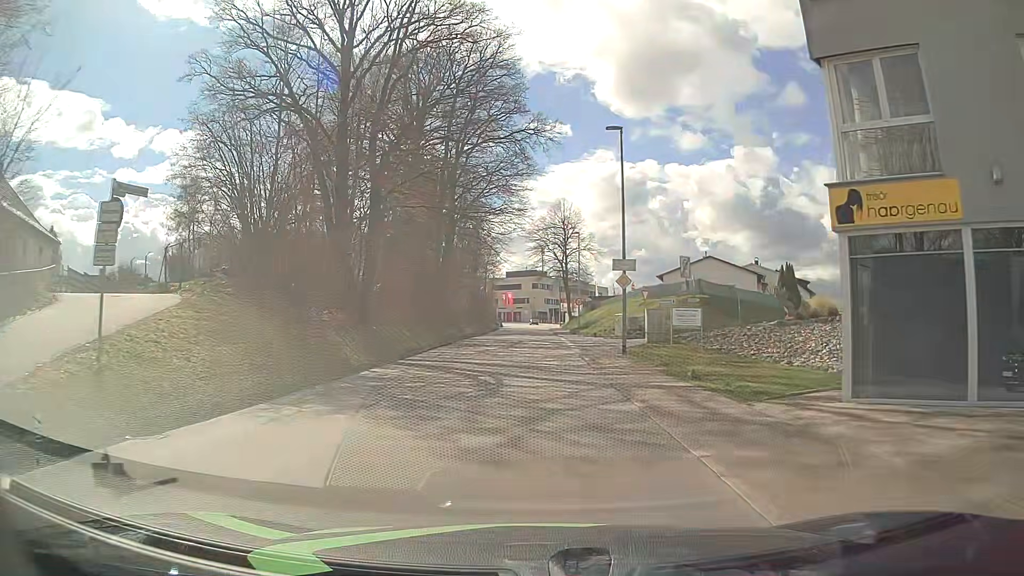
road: tertiary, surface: asphalt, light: Day
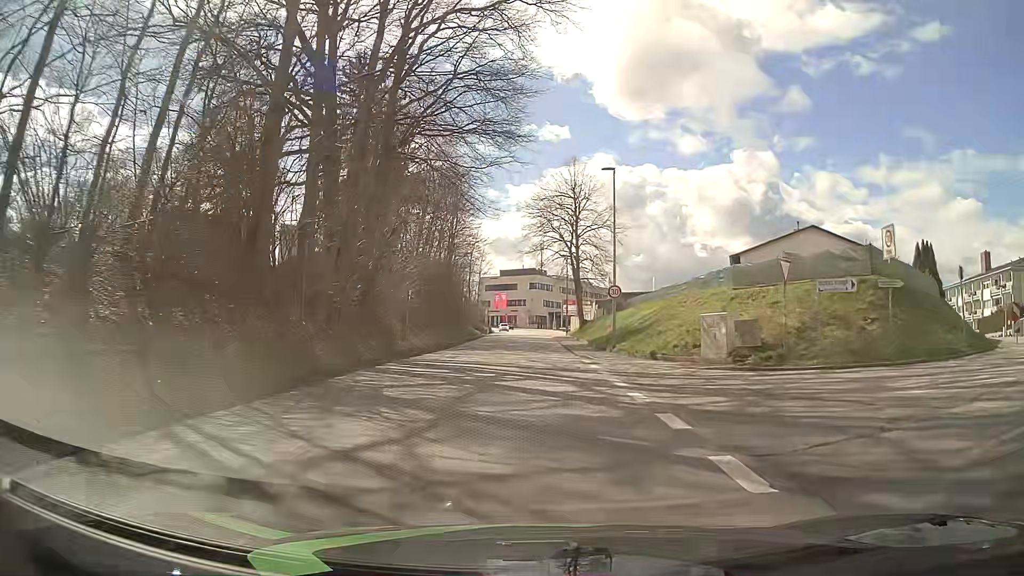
(+0.2, +23.9) m; 0°
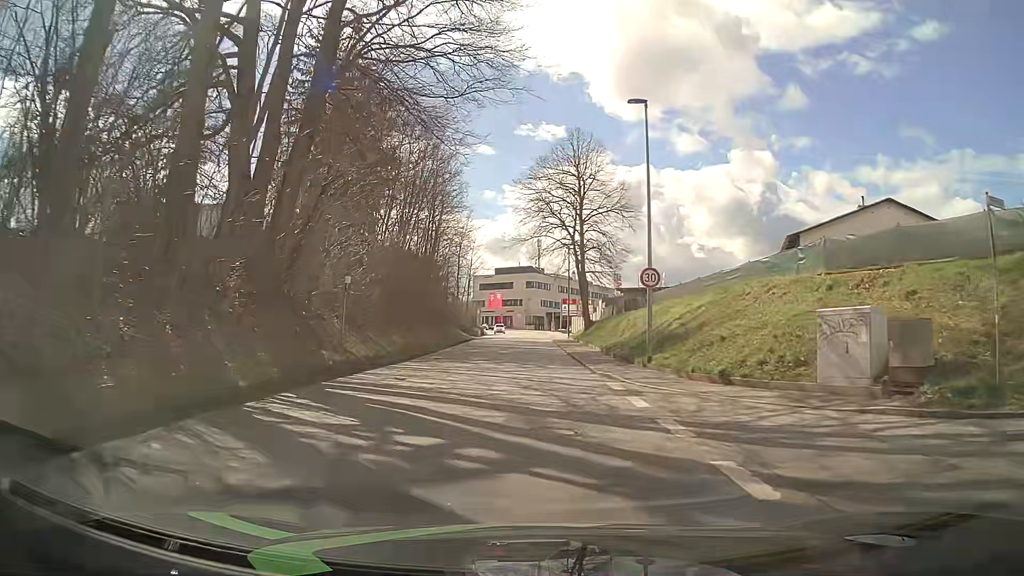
(+0.2, +9.5) m; +2°
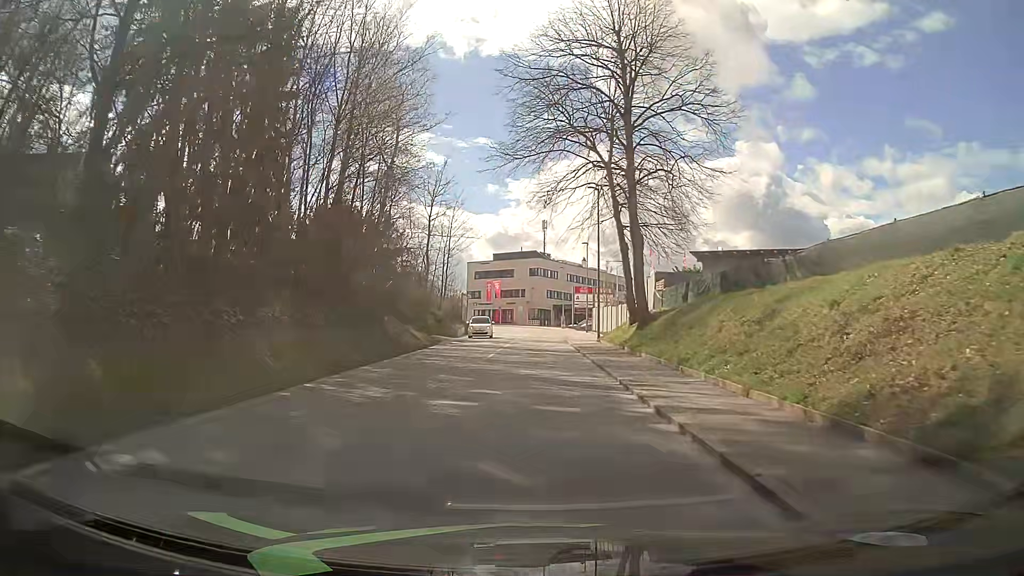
(-0.5, +24.0) m; -1°
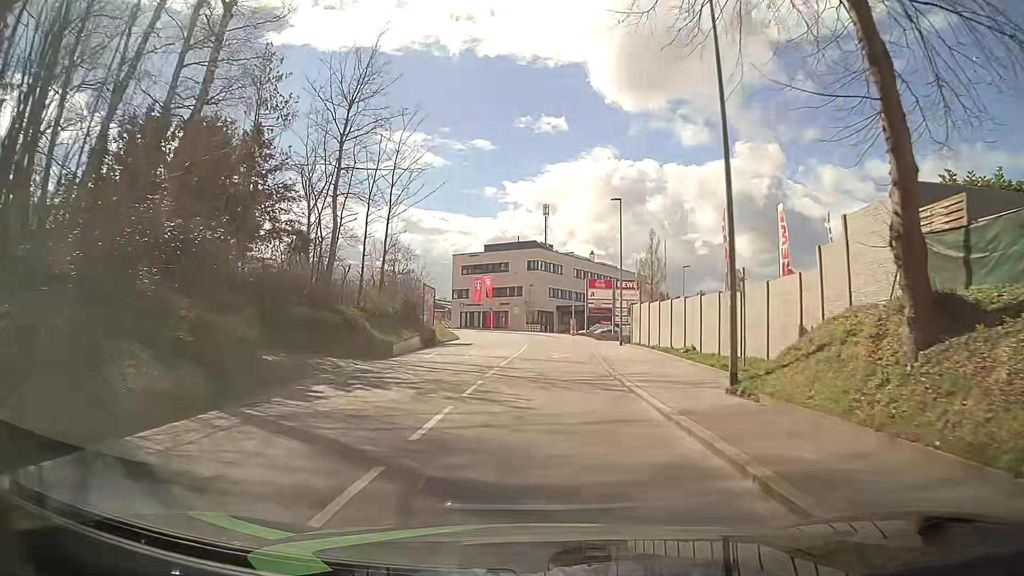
(-0.1, +24.1) m; -1°
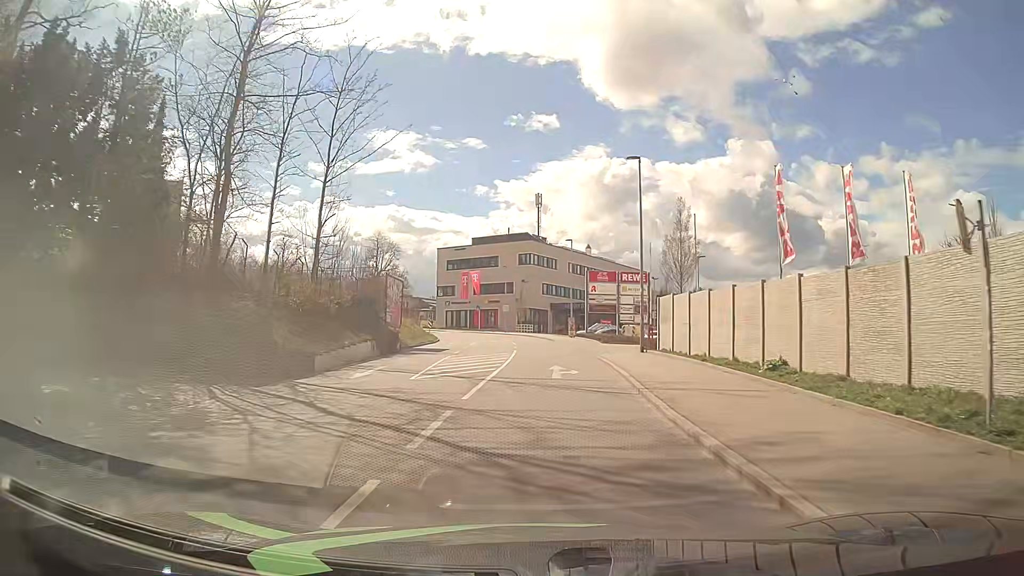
(+0.3, +9.6) m; +2°
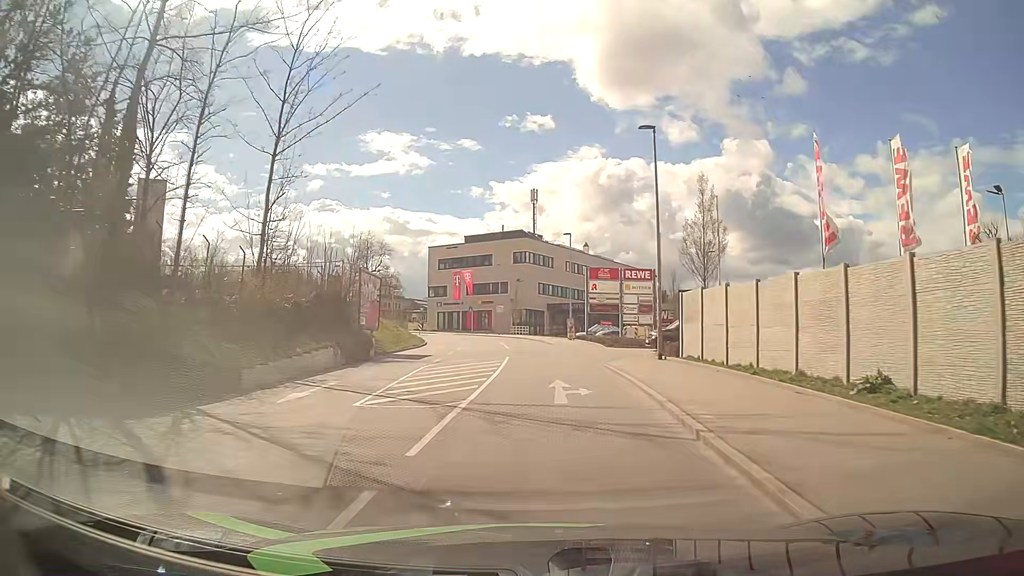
(0.0, +4.8) m; 0°
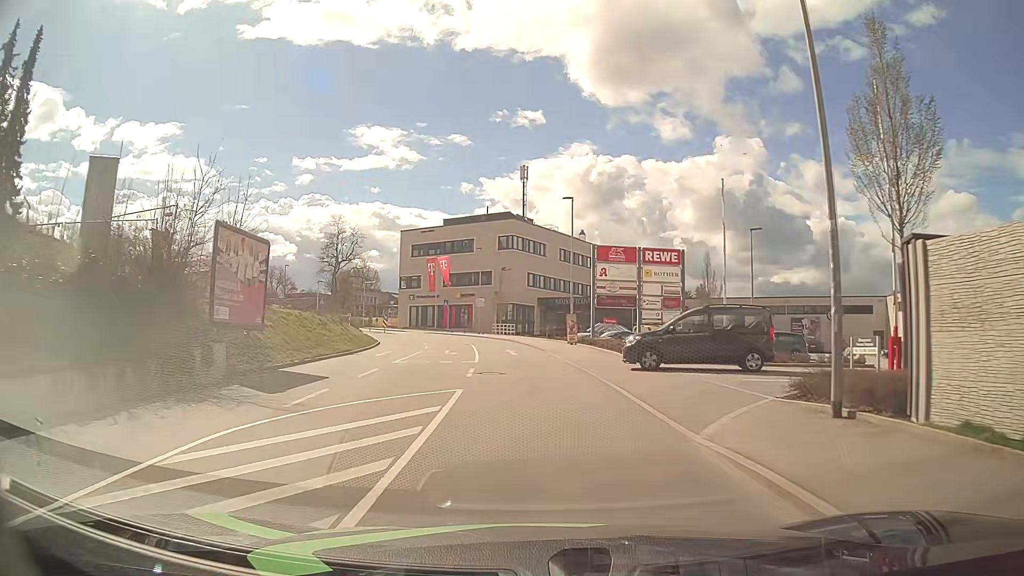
(+0.2, +14.3) m; +2°
(0, +10) (-1, +20) (-1, +30) (-2, +40) (-4, +50) (-7, +59) (-11, +68) (-17, +77) (-22, +85) (-26, +94) m
